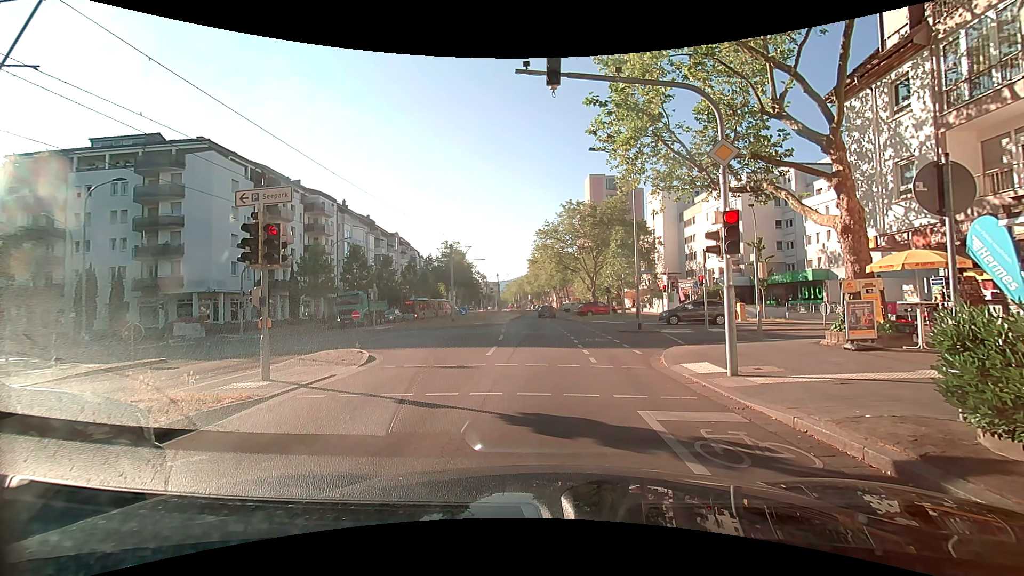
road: tertiary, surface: asphalt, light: Day
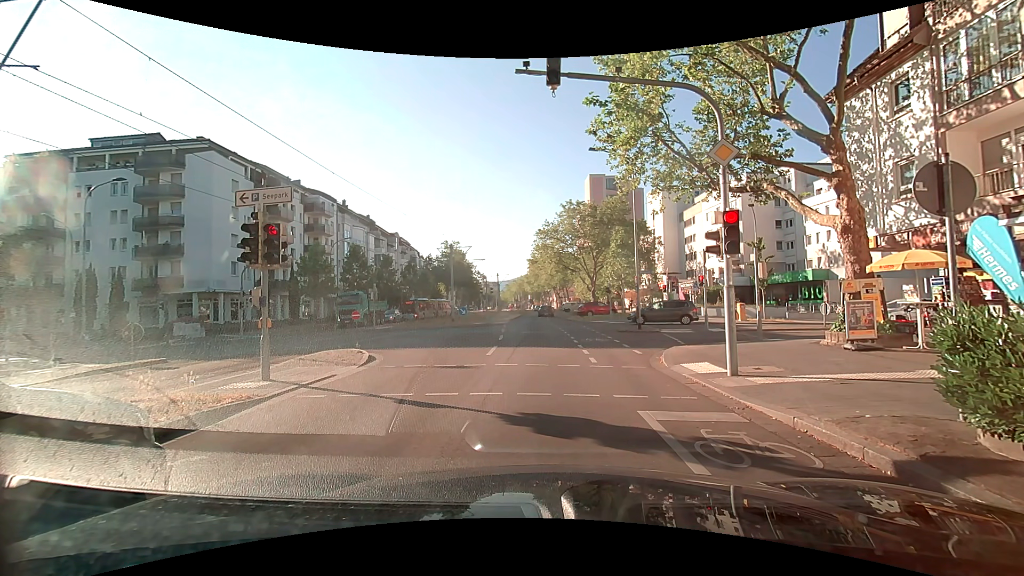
(0.0, 0.0) m; 0°
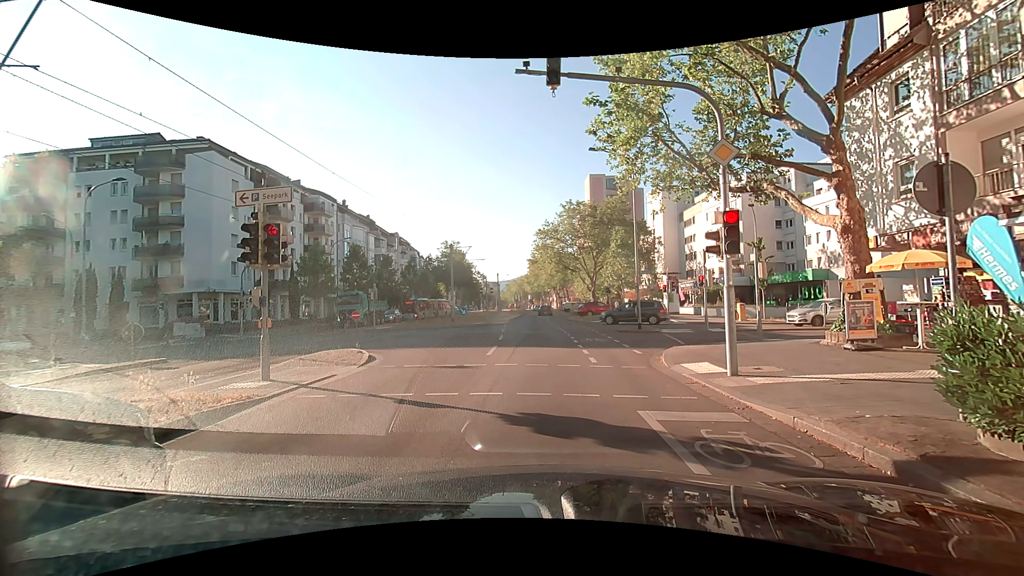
(0.0, 0.0) m; 0°
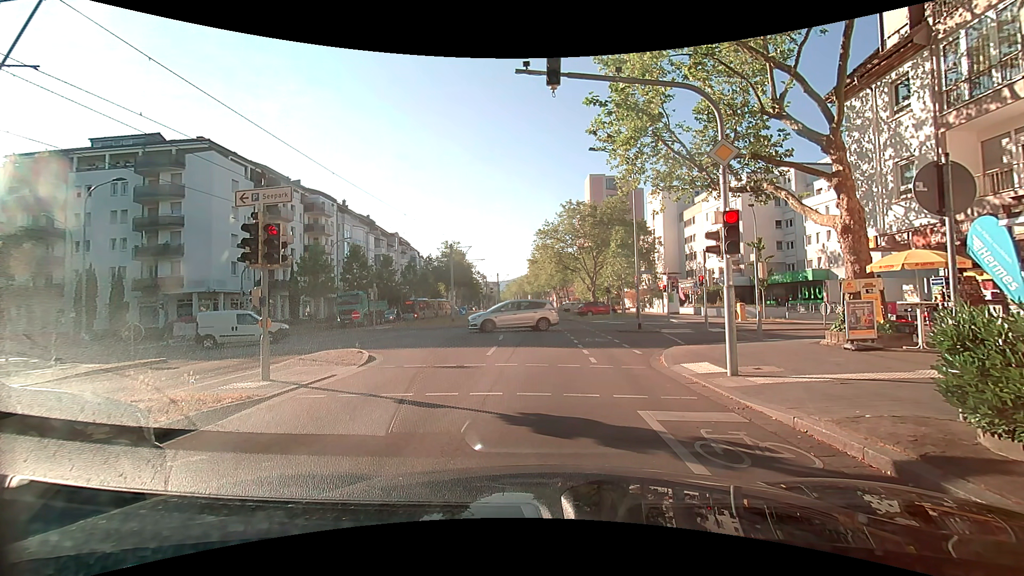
(0.0, 0.0) m; 0°
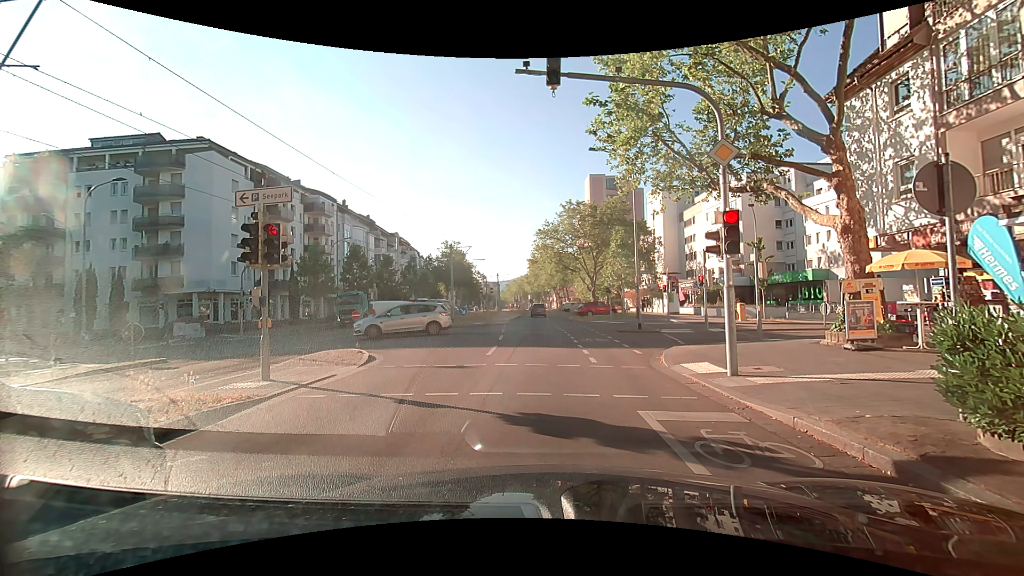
(0.0, 0.0) m; 0°
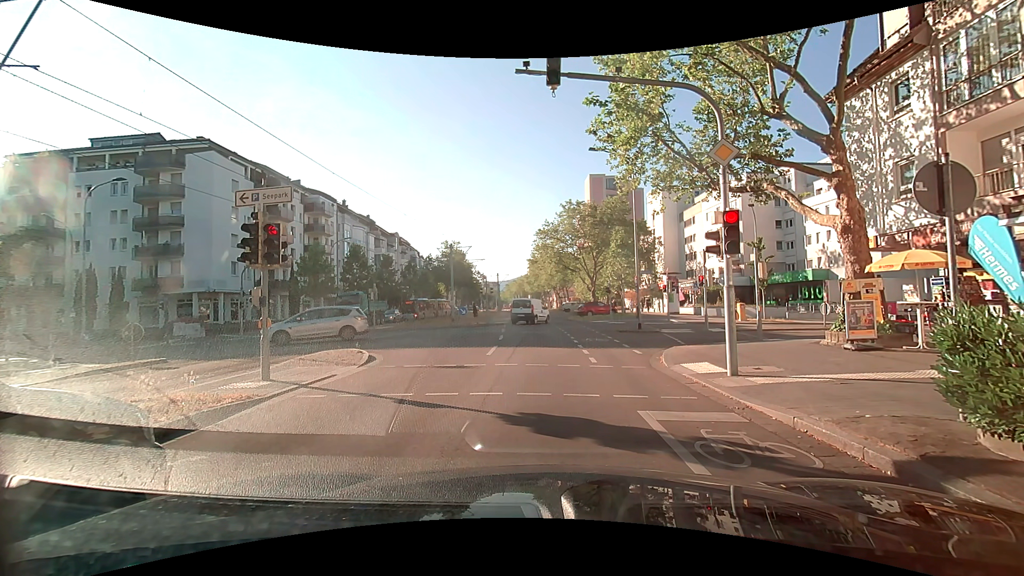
(0.0, 0.0) m; 0°
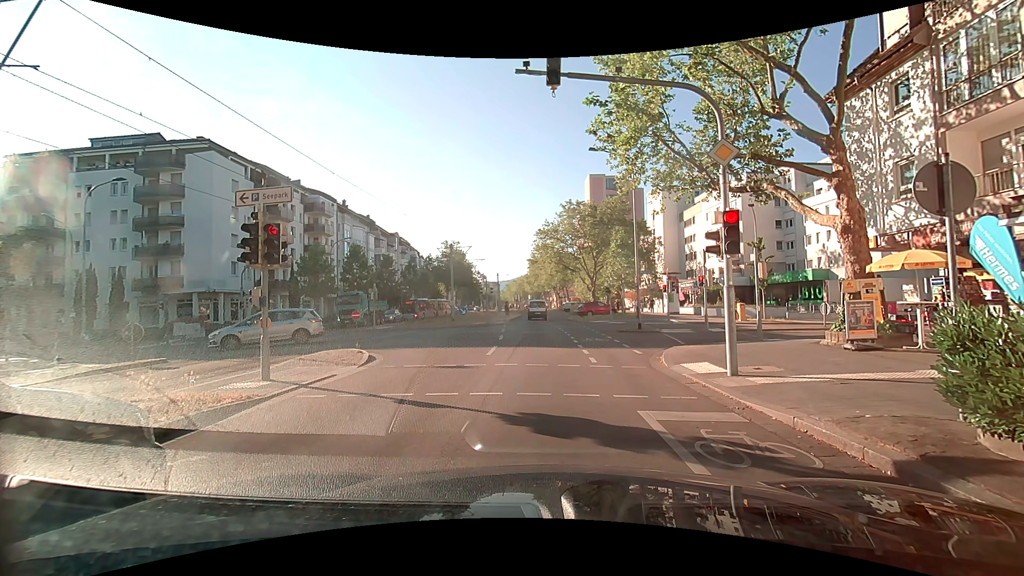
(0.0, 0.0) m; 0°
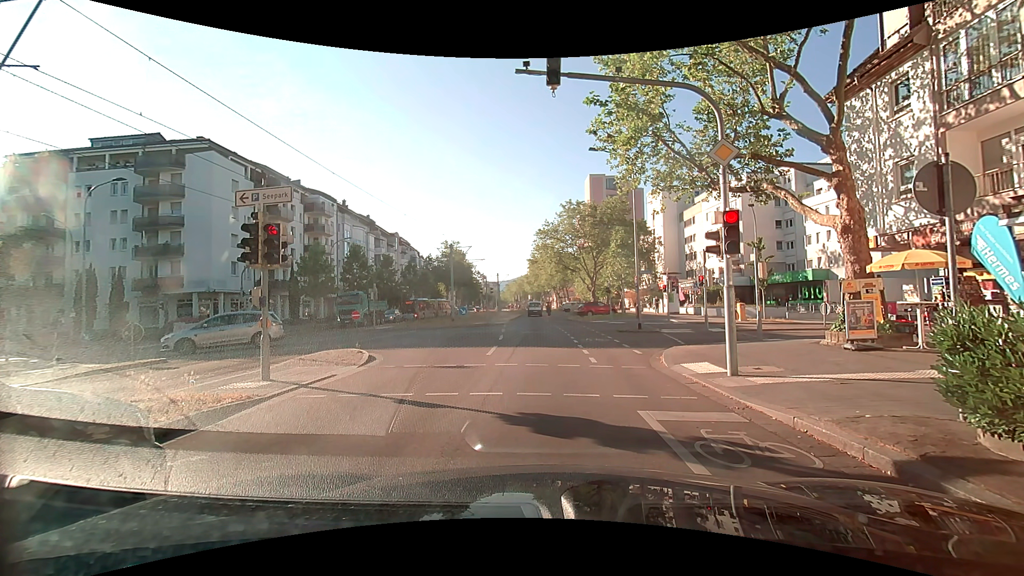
(0.0, 0.0) m; 0°
